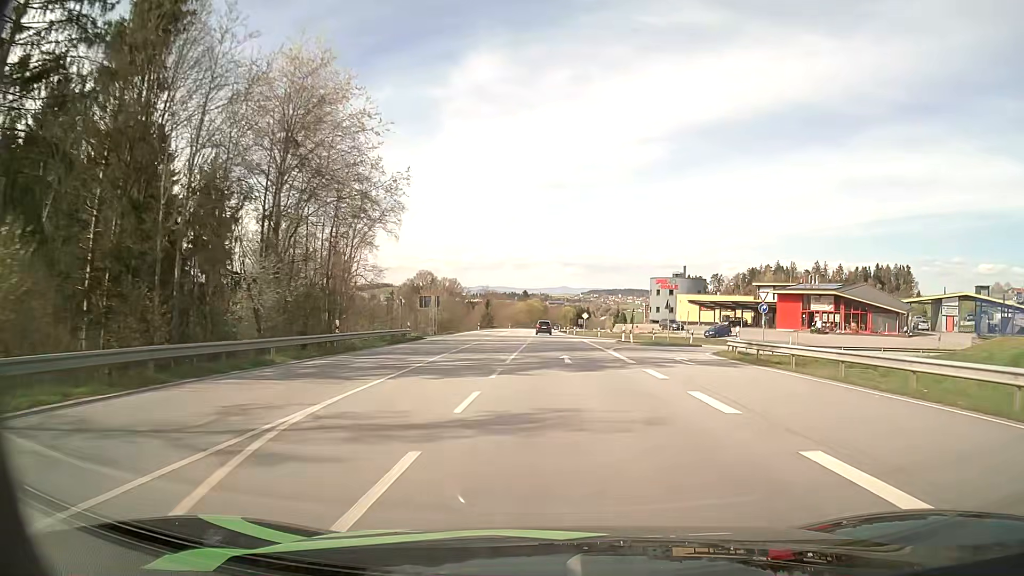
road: primary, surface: asphalt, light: Day
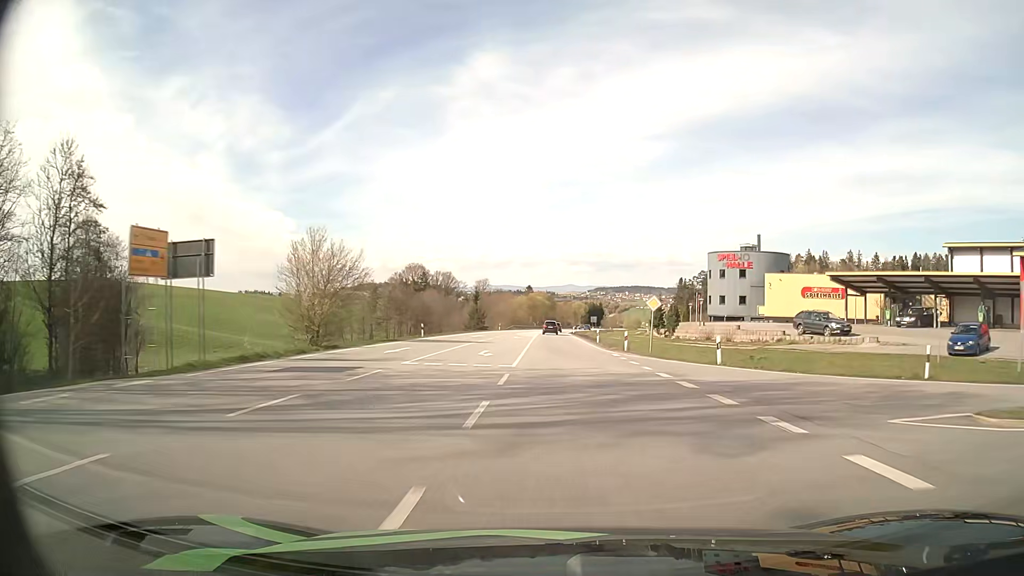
(-0.2, +49.3) m; -1°
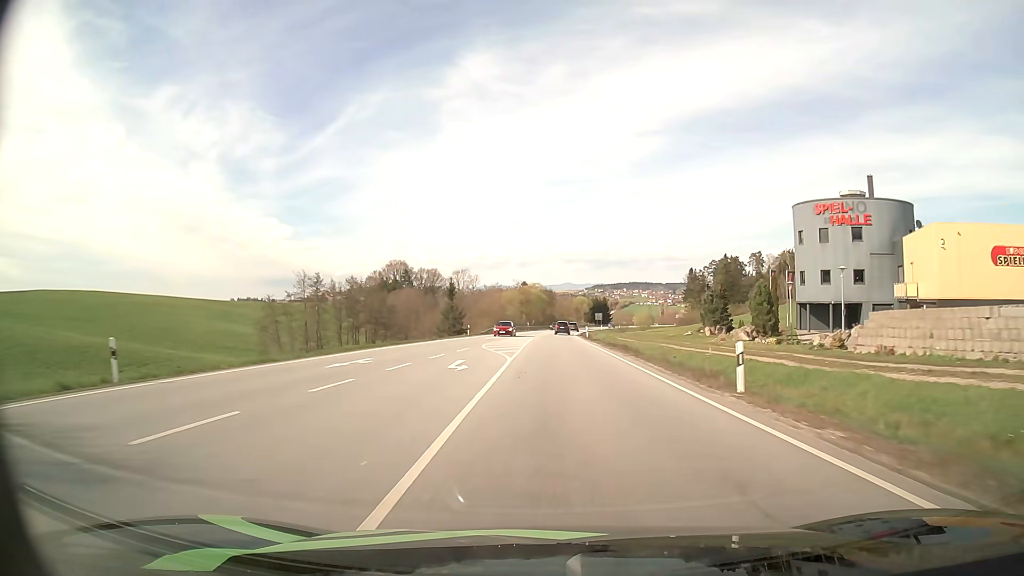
(+0.2, +37.8) m; +1°
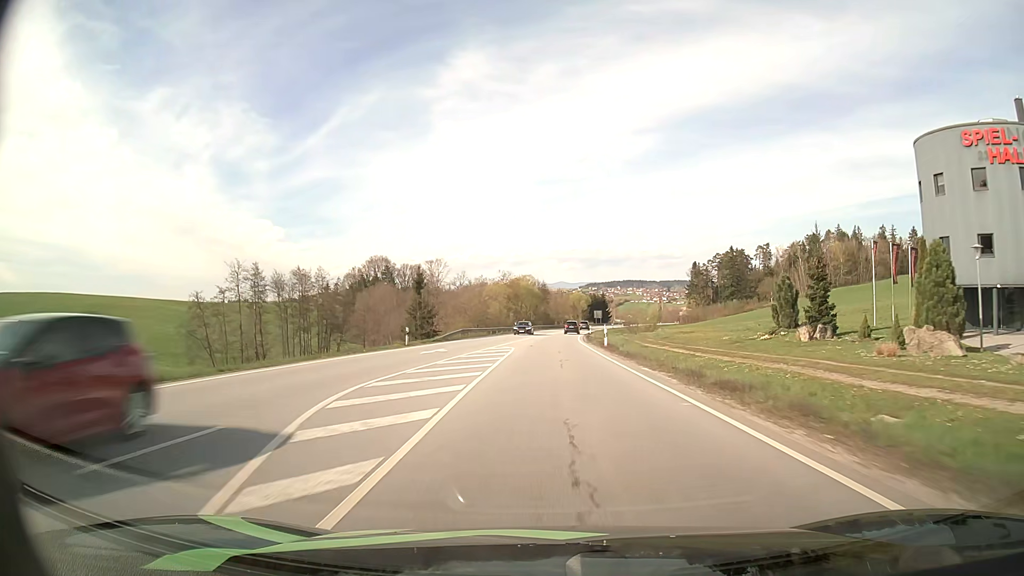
(0.0, +25.3) m; 0°
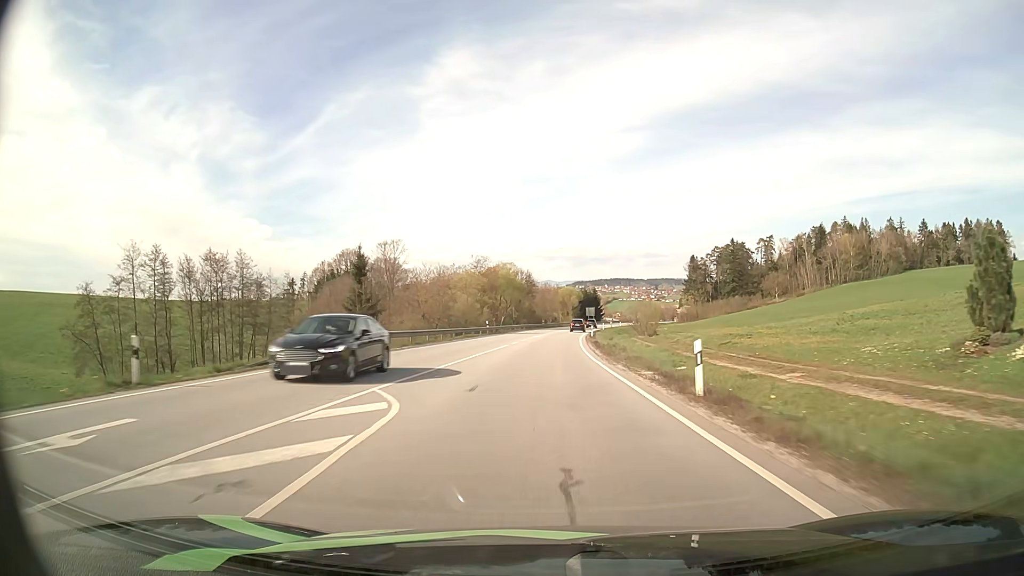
(+0.2, +25.3) m; +1°
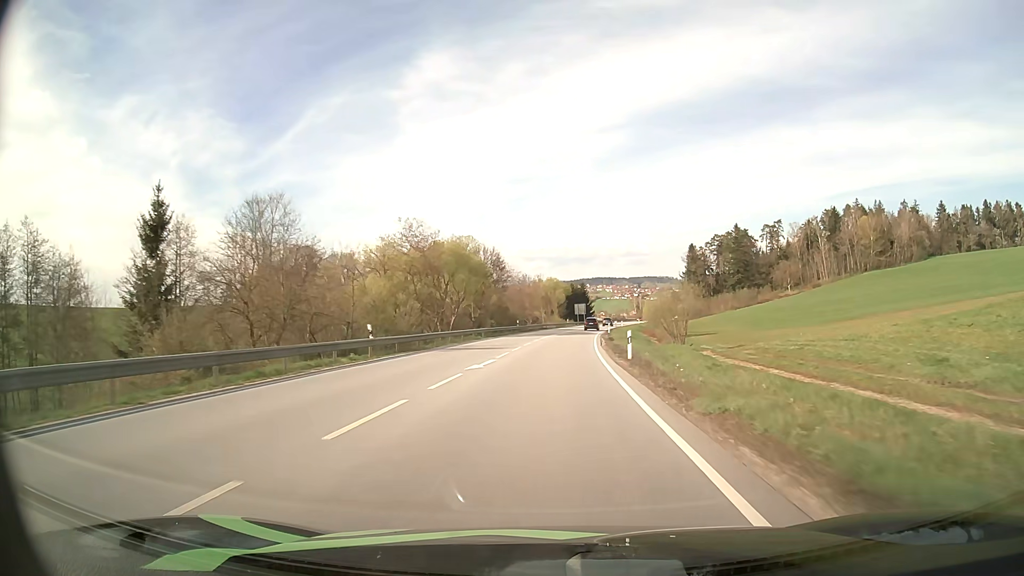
(+0.5, +37.7) m; +1°
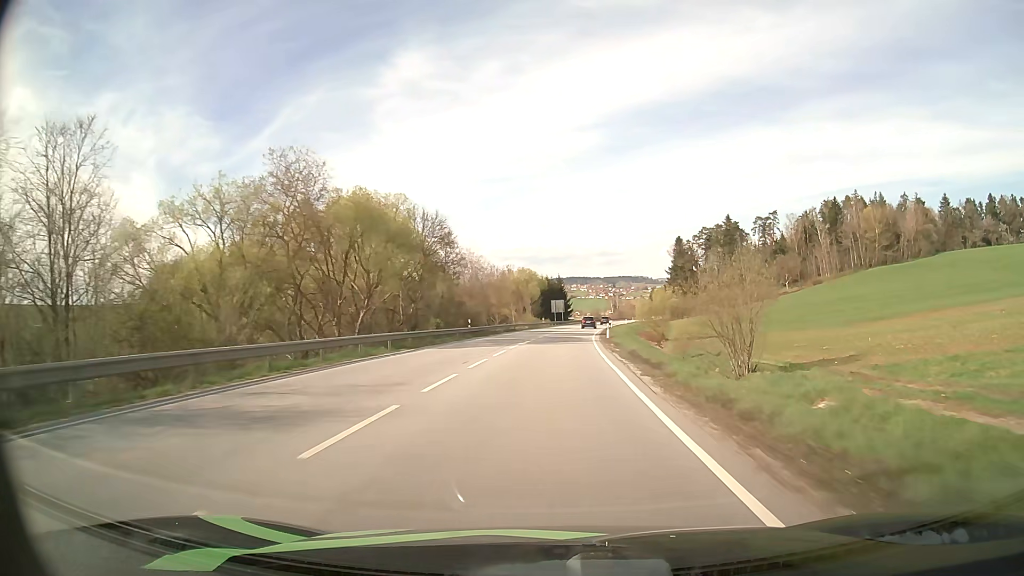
(+0.5, +25.0) m; +2°
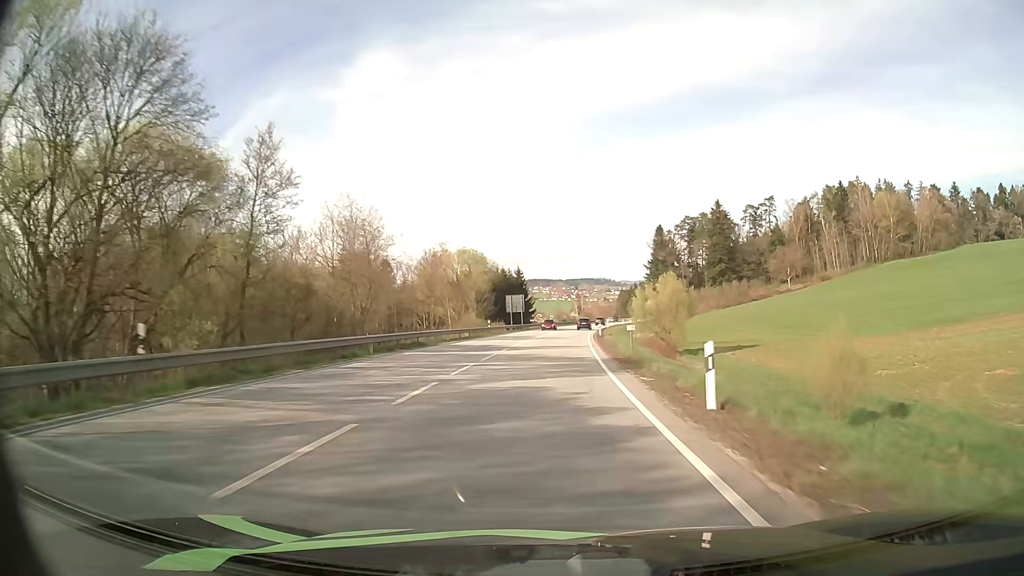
(+1.1, +37.8) m; +3°
(0, +10) (0, +20) (+1, +30) (+1, +40) (+1, +50) (+2, +60) (+3, +70) (+3, +80) (+4, +90) (+5, +100) m
